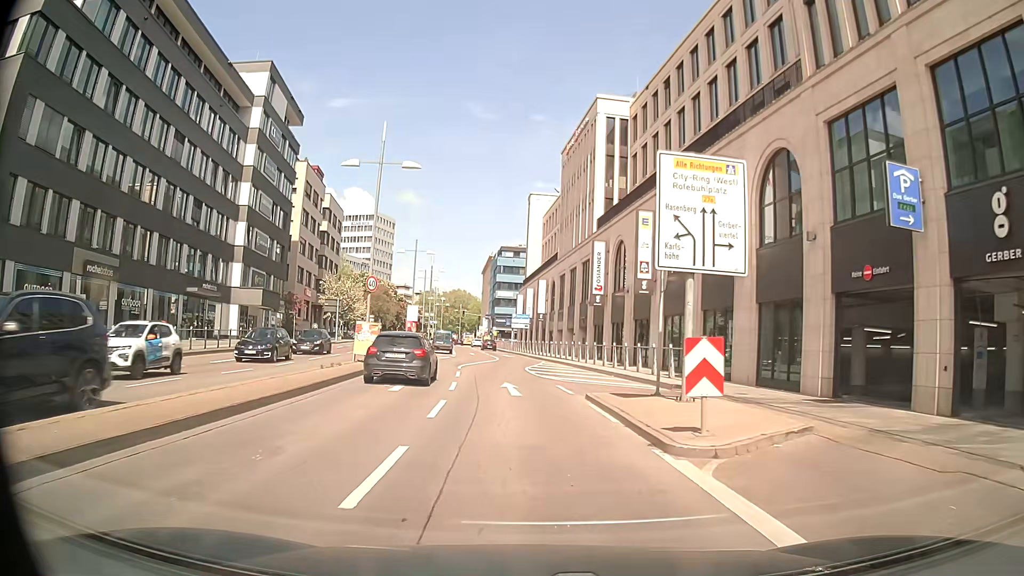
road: primary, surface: asphalt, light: Day
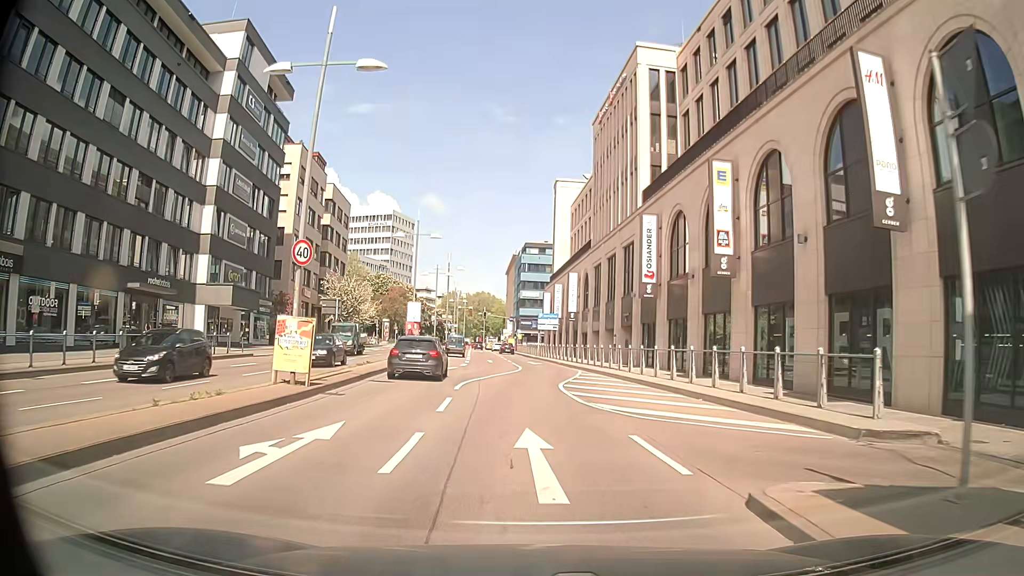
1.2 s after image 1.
(-0.2, +10.6) m; -4°
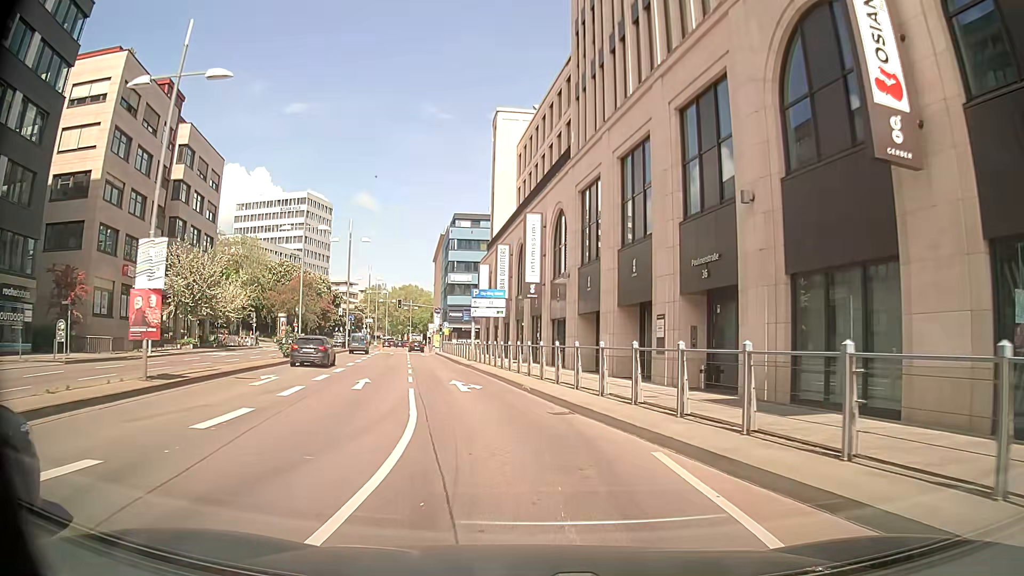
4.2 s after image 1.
(+0.8, +27.4) m; +8°
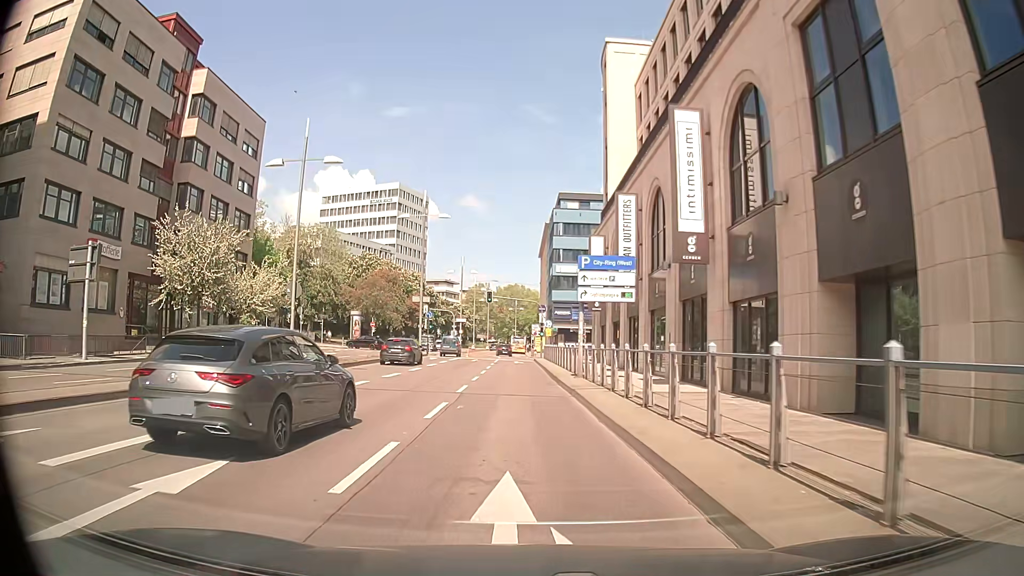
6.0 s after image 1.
(-1.4, +16.4) m; -10°
